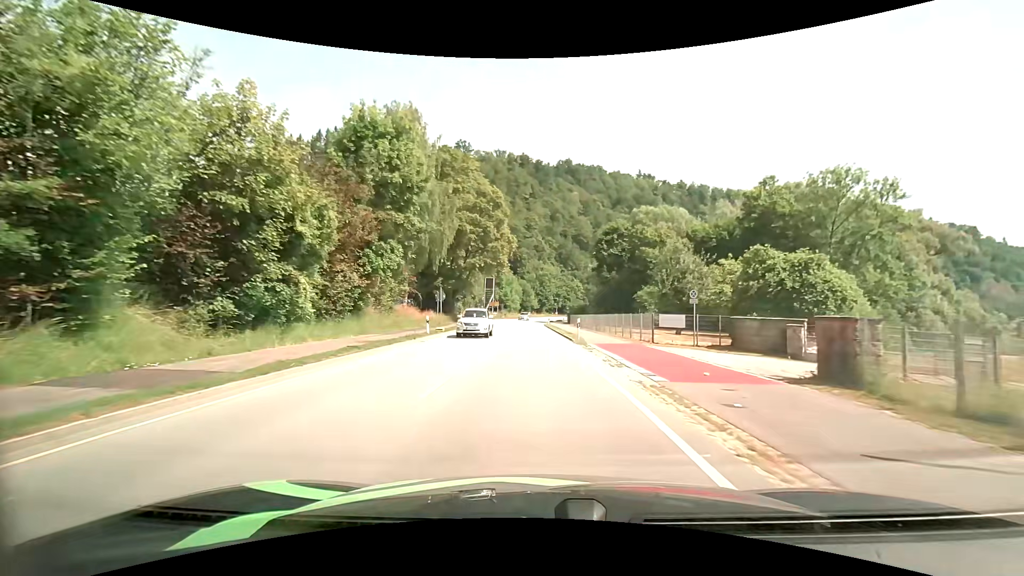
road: primary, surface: asphalt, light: Day
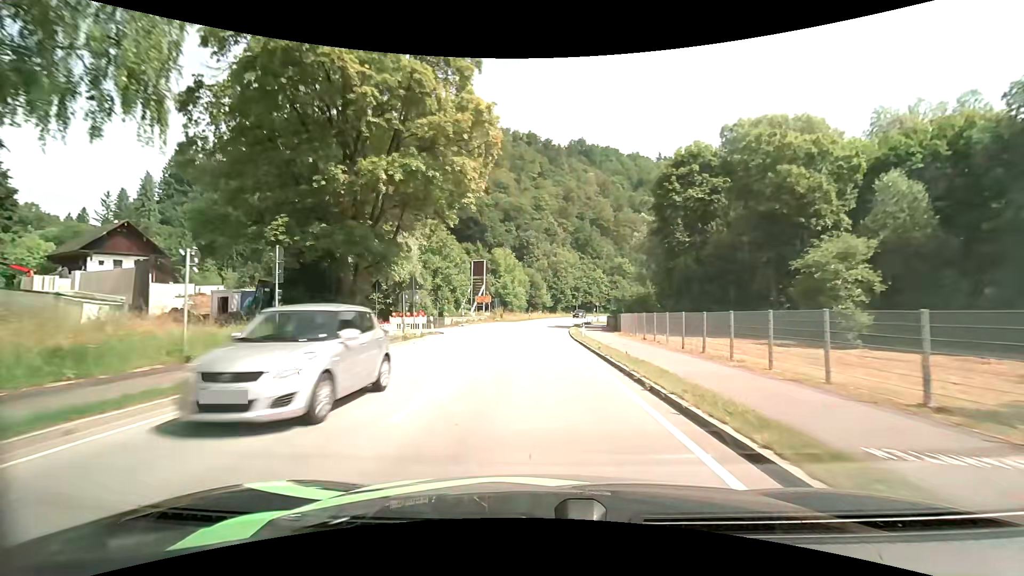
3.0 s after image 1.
(-0.5, +37.2) m; -1°
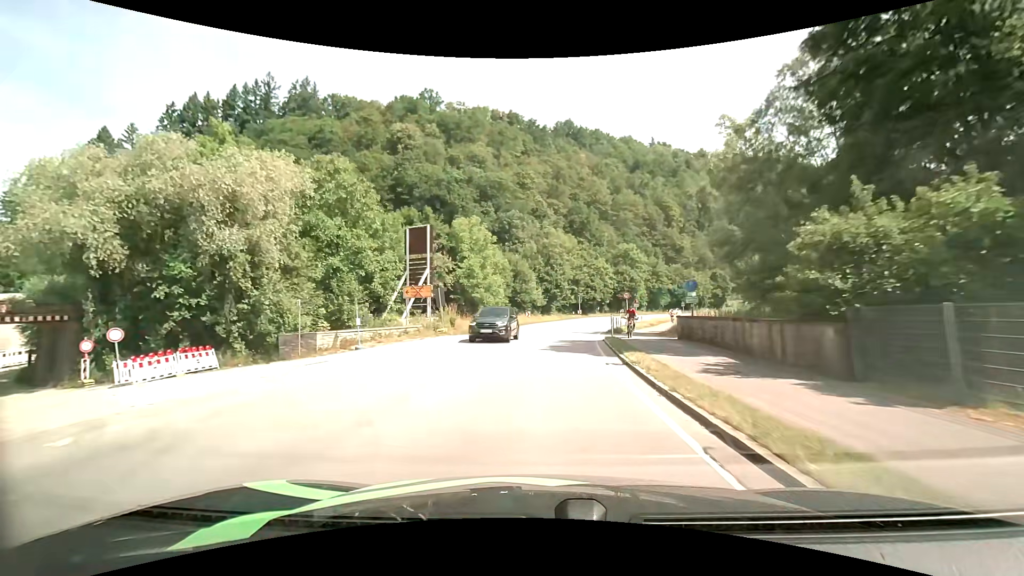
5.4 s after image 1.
(0.0, +31.0) m; +1°
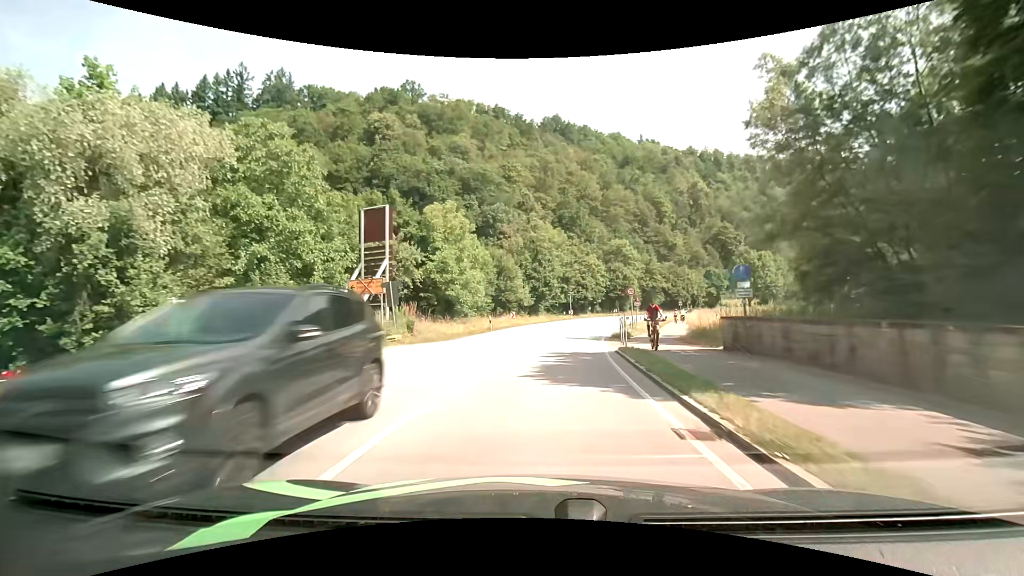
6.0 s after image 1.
(+0.1, +7.8) m; +1°
